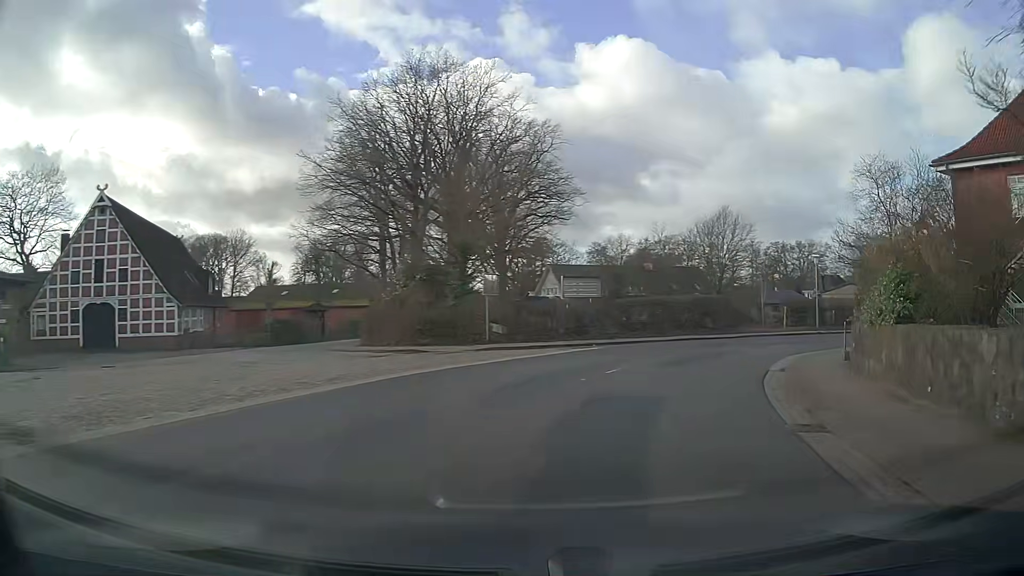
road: secondary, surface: asphalt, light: Day
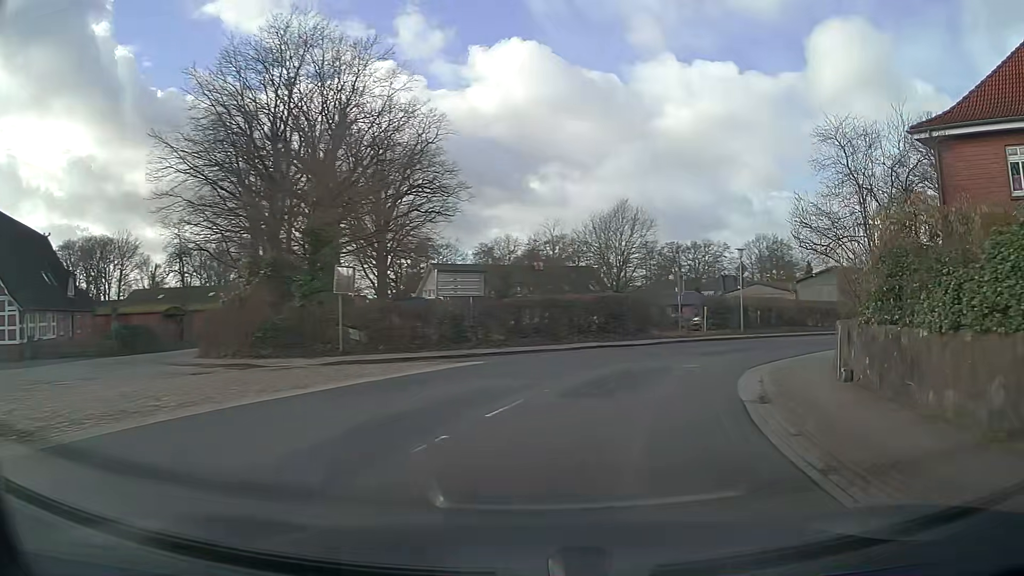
(+0.5, +6.2) m; +9°
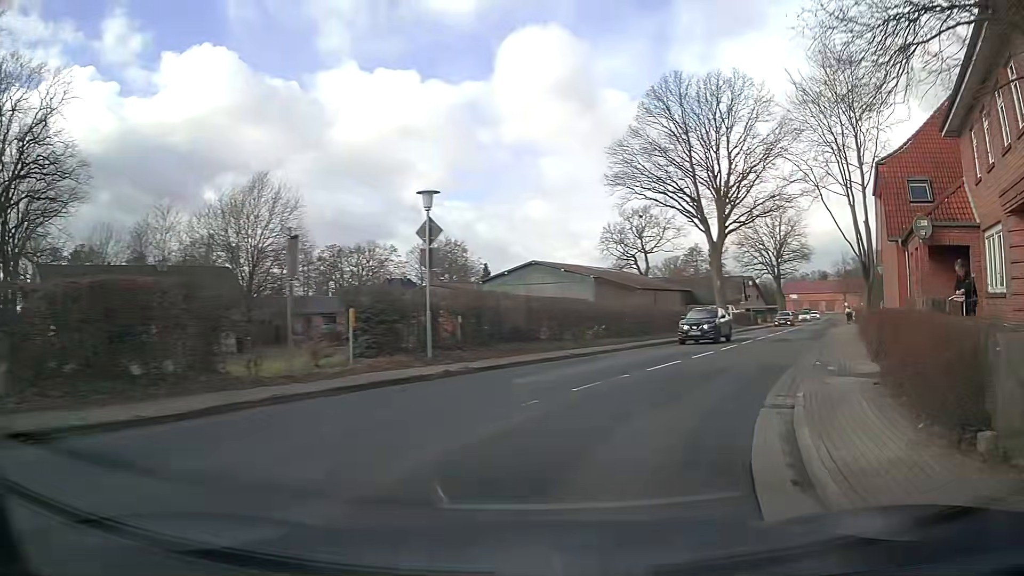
(+4.4, +17.9) m; +28°
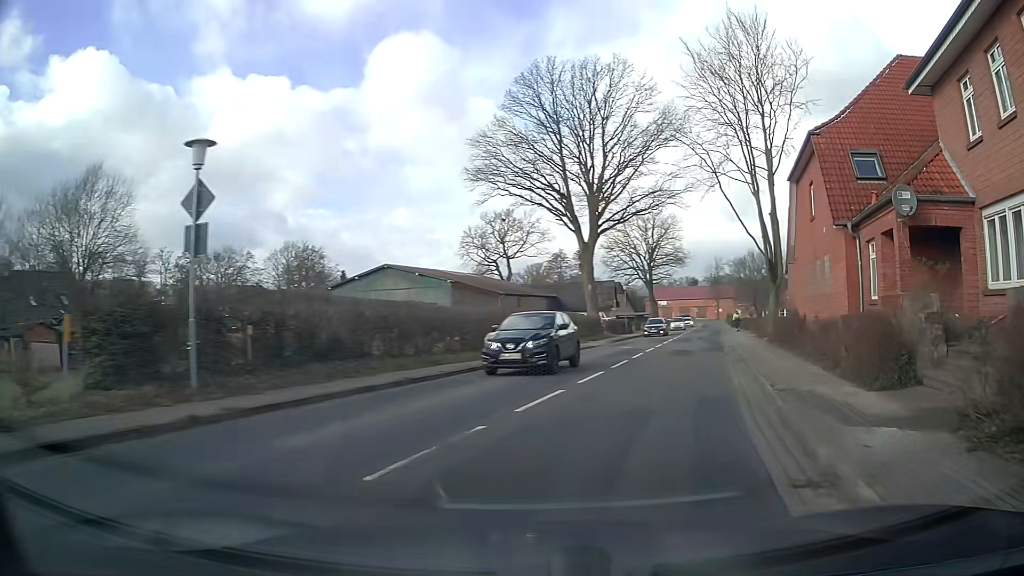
(+0.6, +6.1) m; +11°
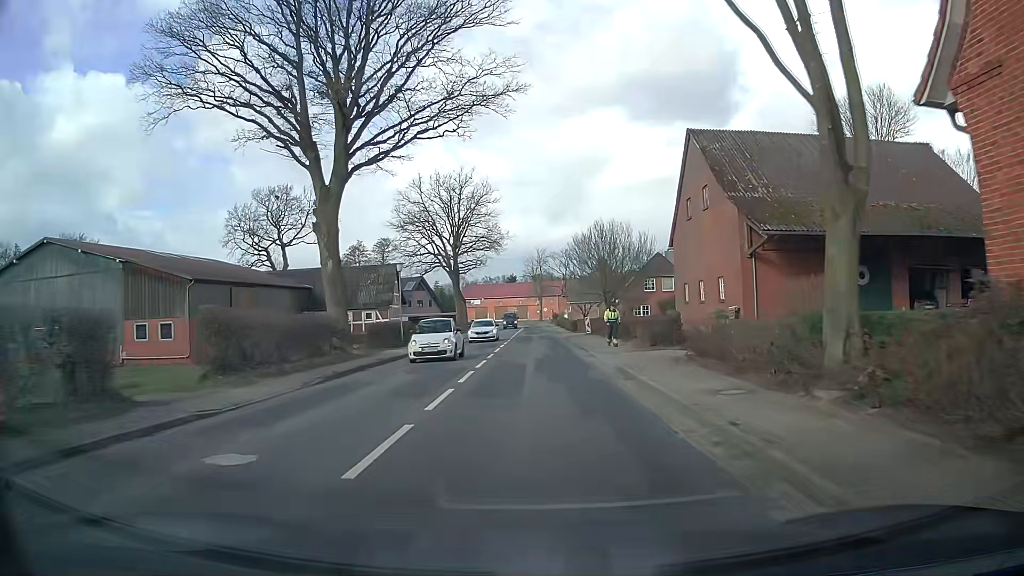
(+5.8, +26.1) m; +16°
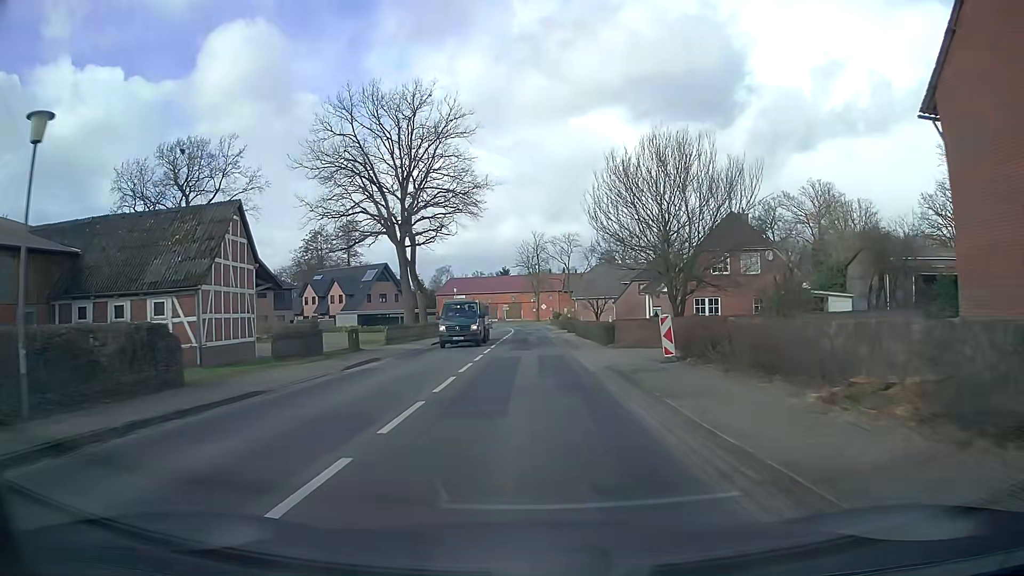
(+0.2, +29.6) m; 0°
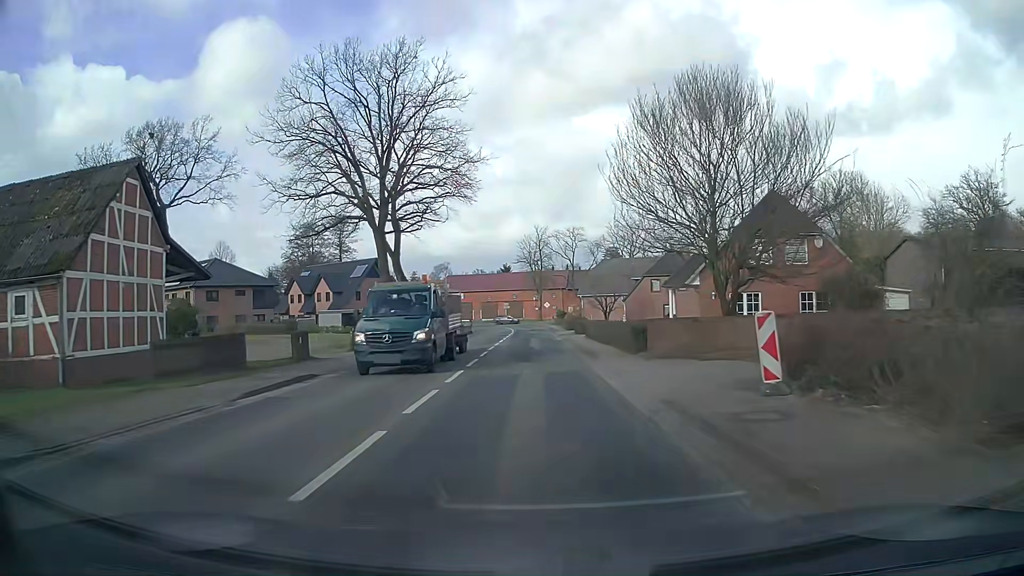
(0.0, +7.7) m; 0°
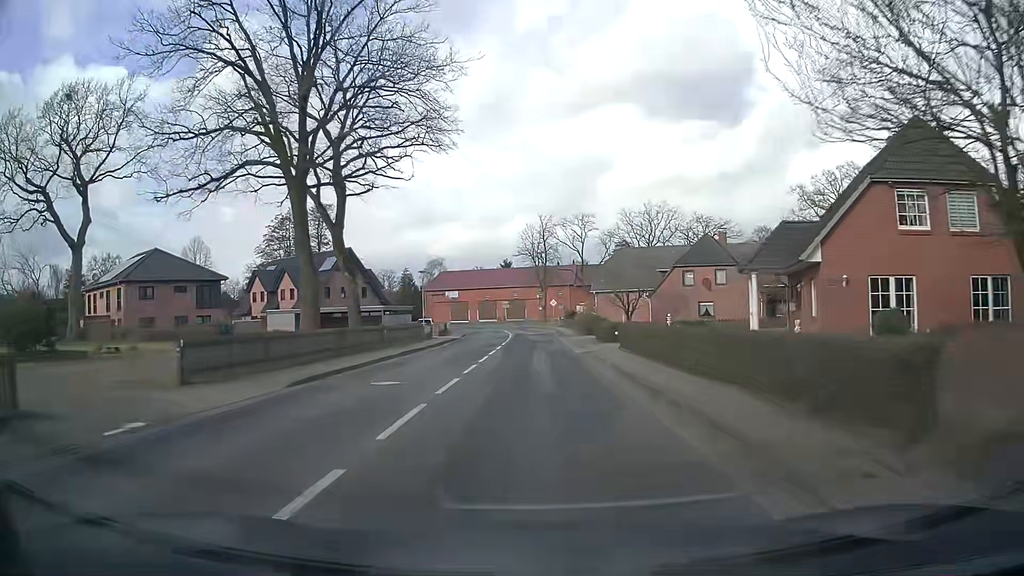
(-0.1, +15.8) m; -1°
(0, +10) (0, +20) (0, +30) (0, +40) (0, +50) (0, +60) (-1, +70) (-3, +80) (-6, +89) (-10, +99) m
